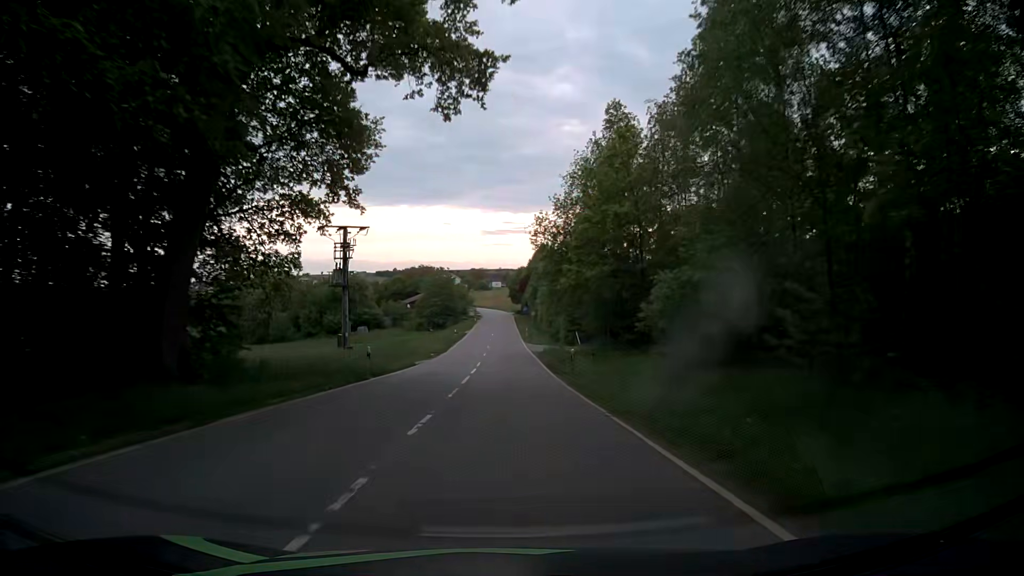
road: tertiary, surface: asphalt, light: Day
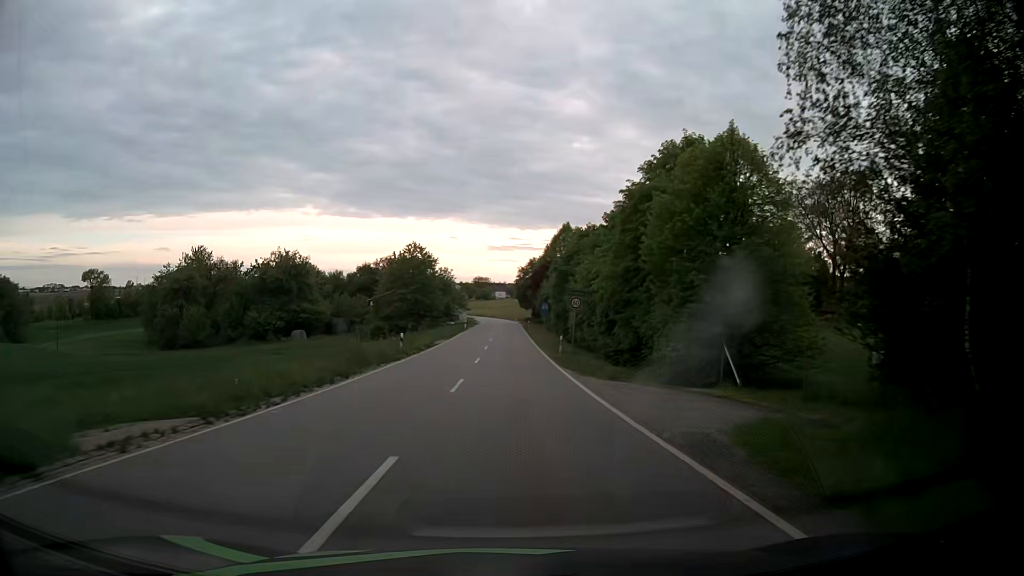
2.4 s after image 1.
(0.0, +41.7) m; 0°
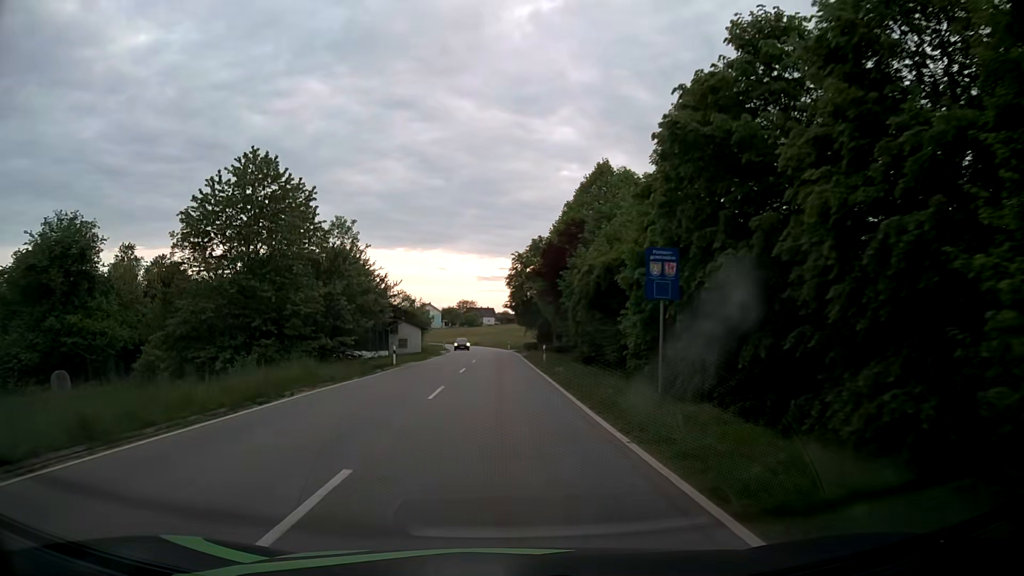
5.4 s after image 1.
(+0.5, +48.5) m; +1°
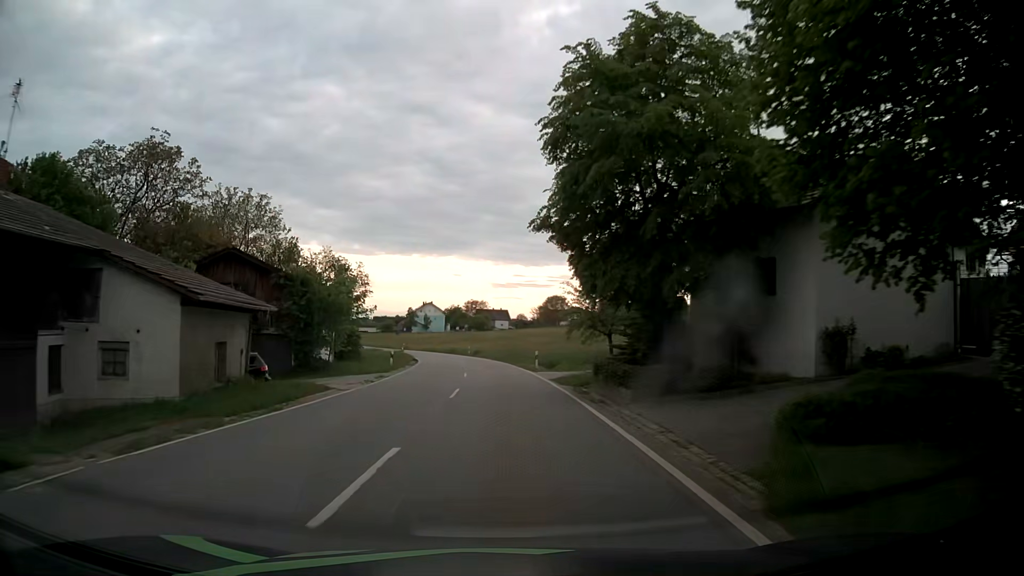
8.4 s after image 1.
(-0.6, +46.6) m; -2°
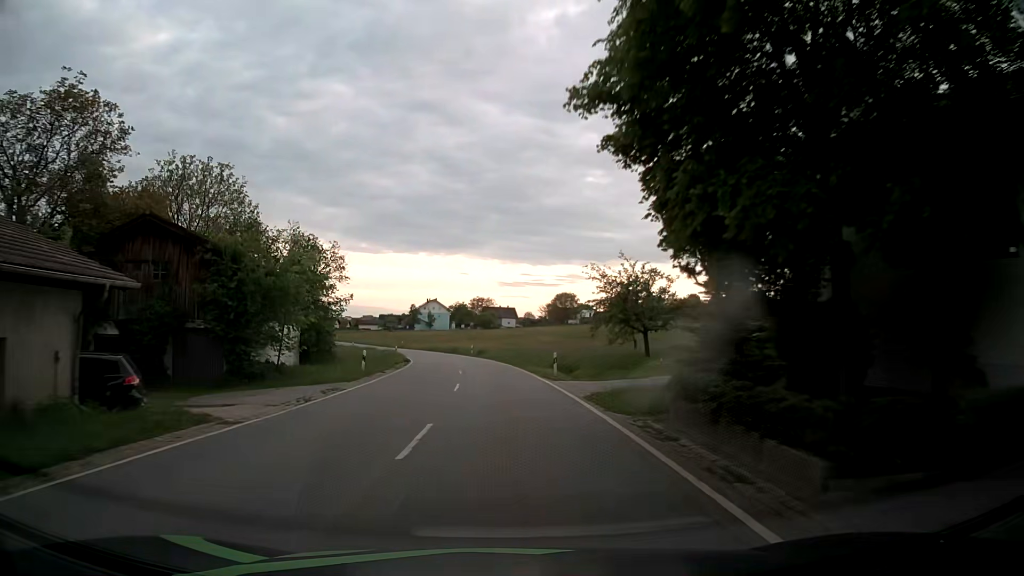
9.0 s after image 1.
(0.0, +9.2) m; -1°
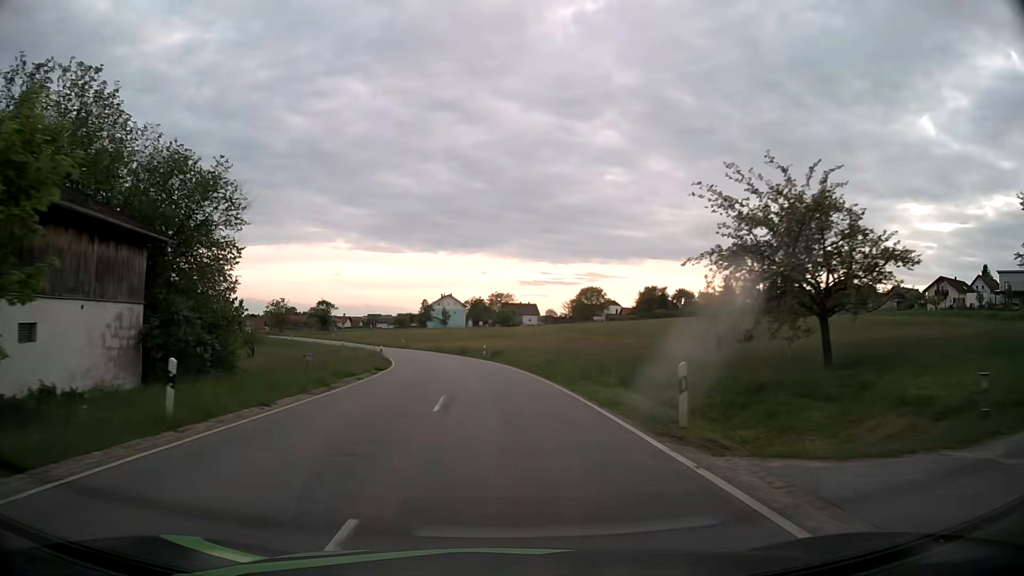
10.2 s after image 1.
(-0.2, +18.4) m; -2°
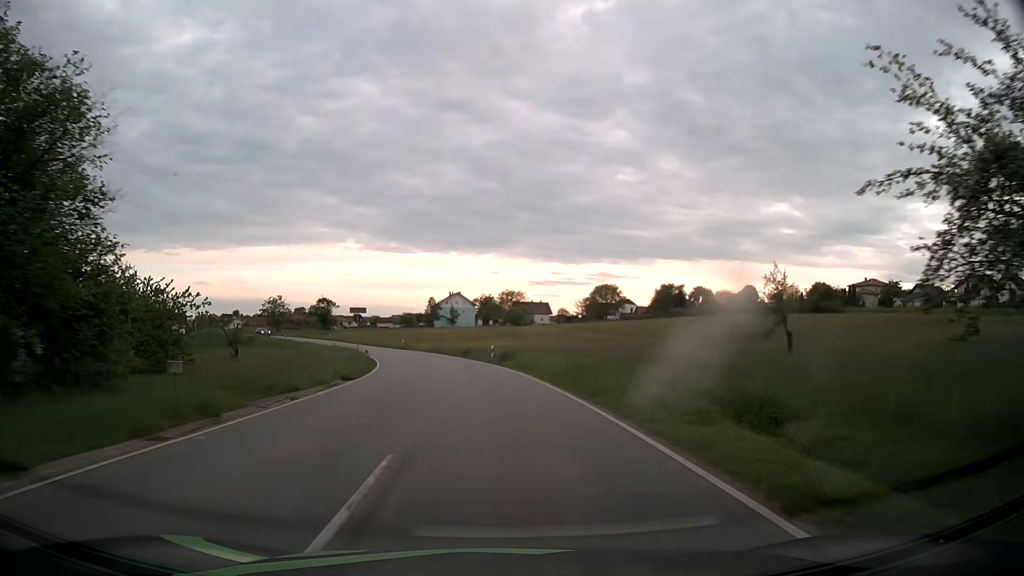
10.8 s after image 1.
(-0.1, +9.2) m; -1°
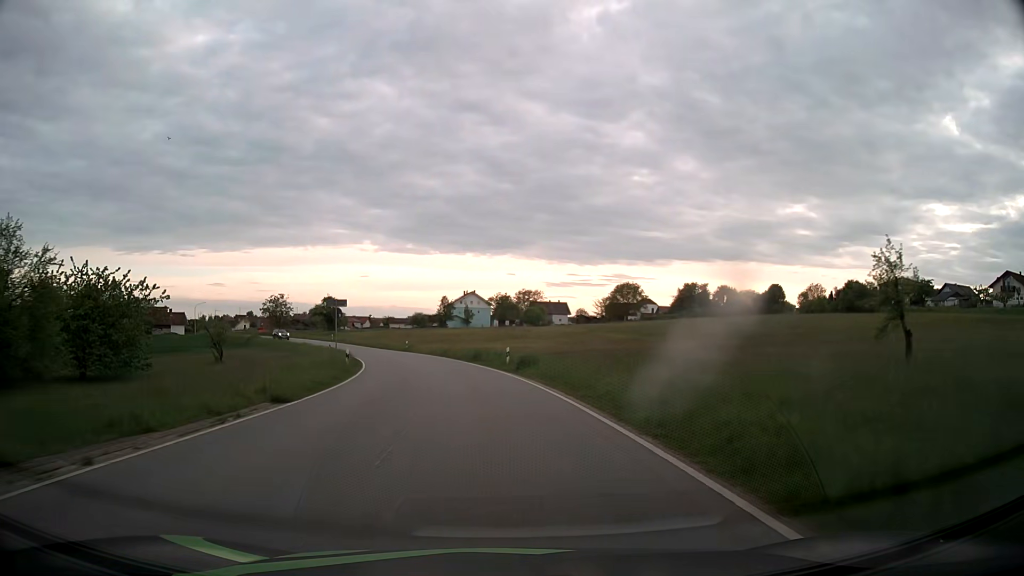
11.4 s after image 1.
(-0.1, +9.2) m; -1°
(0, +10) (-1, +20) (-2, +30) (-4, +40) (-6, +50) (-9, +59) (-12, +68) (-16, +78) (-21, +86) (-26, +95) m
